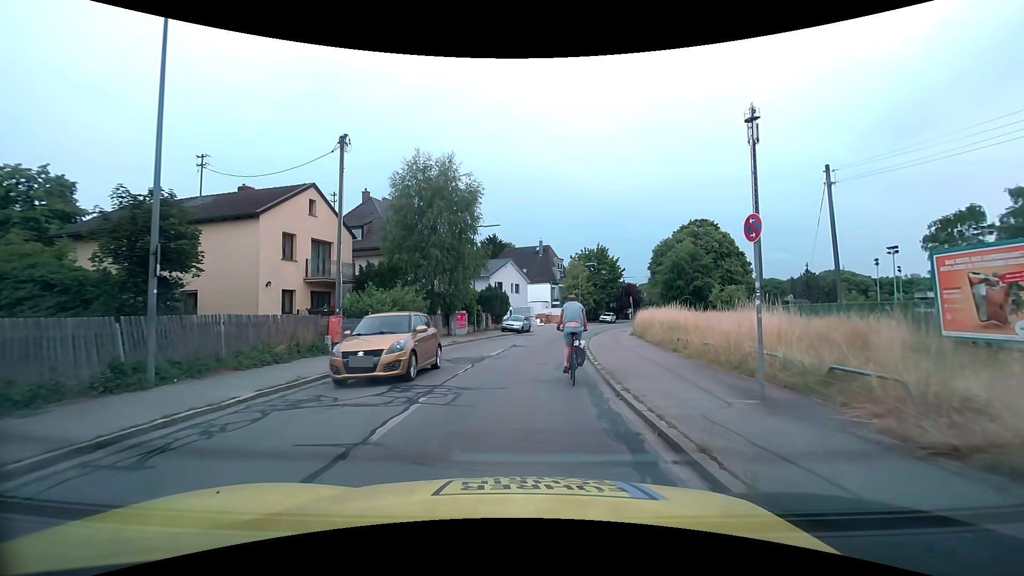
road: tertiary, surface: asphalt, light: Day
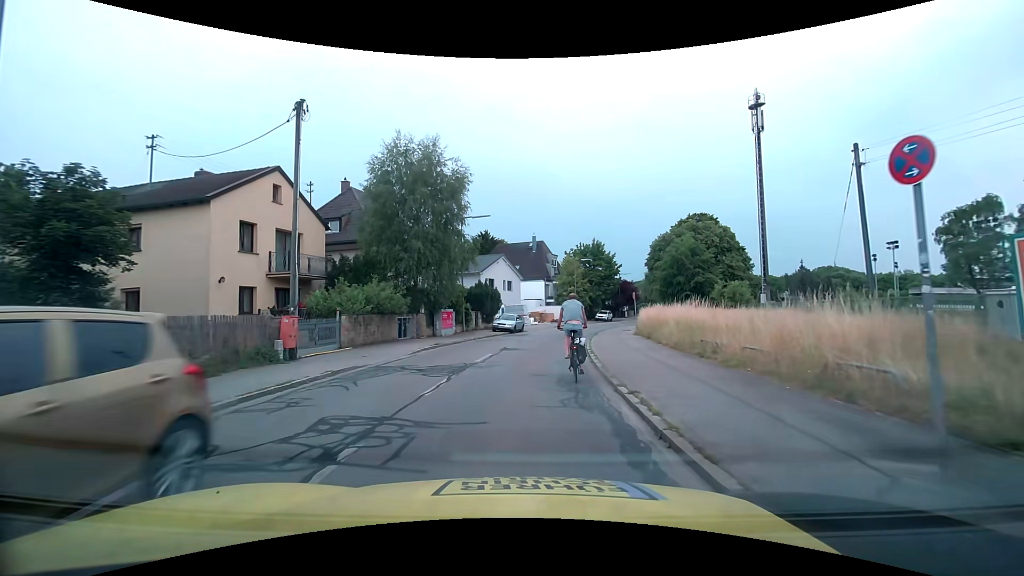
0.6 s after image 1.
(0.0, +3.1) m; +1°
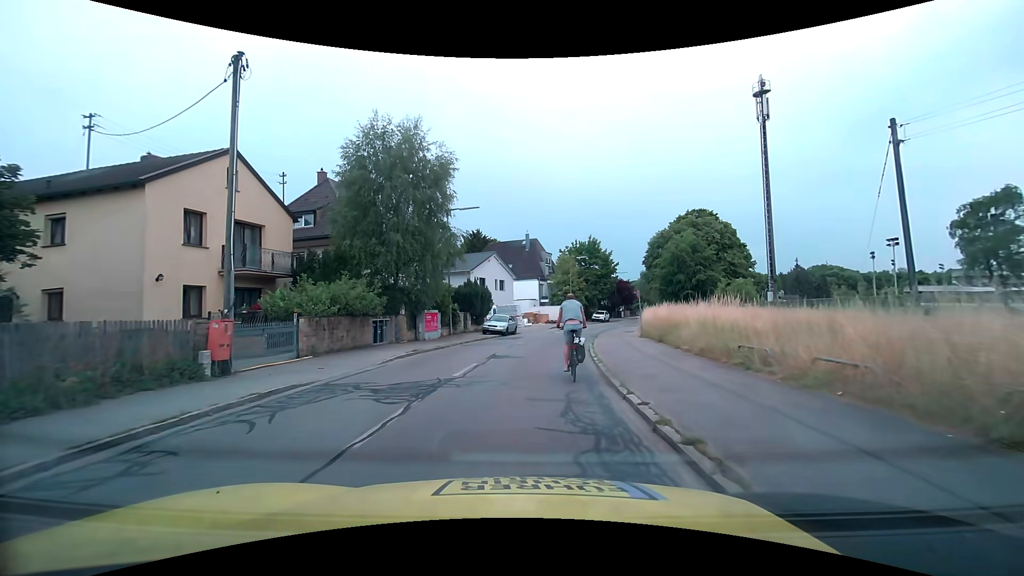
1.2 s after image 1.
(0.0, +3.2) m; +1°
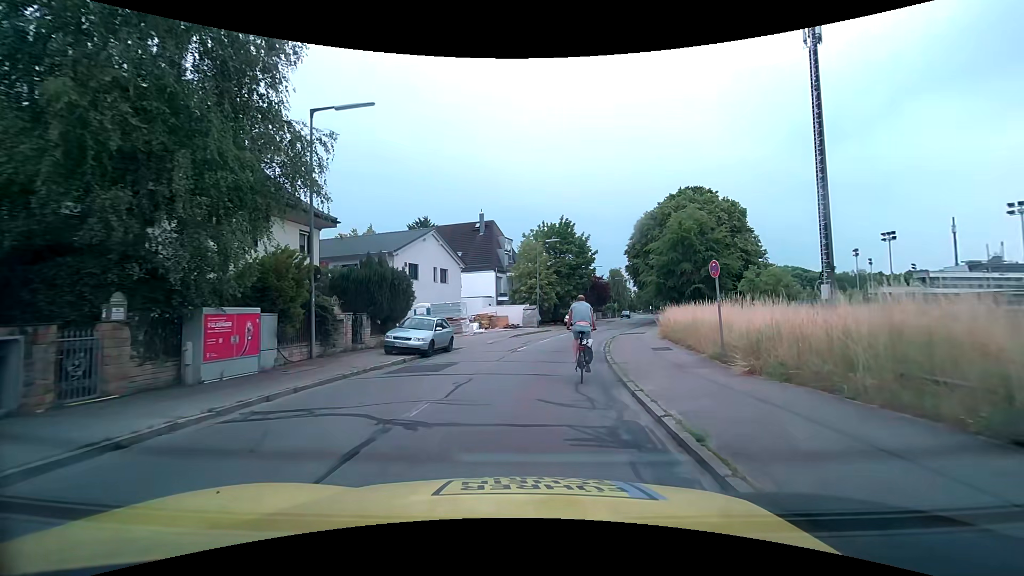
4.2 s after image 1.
(+0.4, +16.3) m; +4°
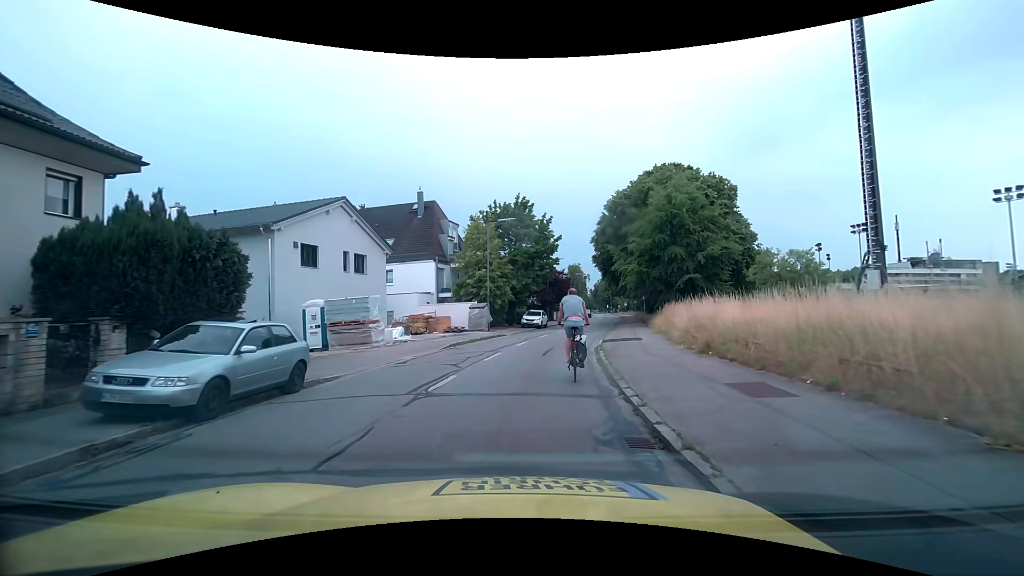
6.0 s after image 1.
(+0.4, +10.4) m; +6°
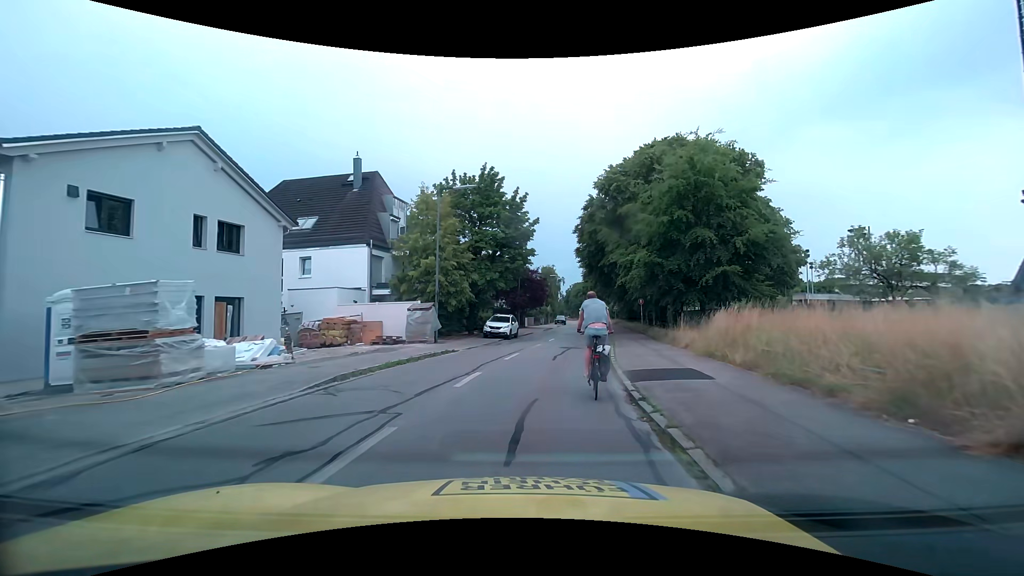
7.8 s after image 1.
(+0.1, +10.7) m; +2°
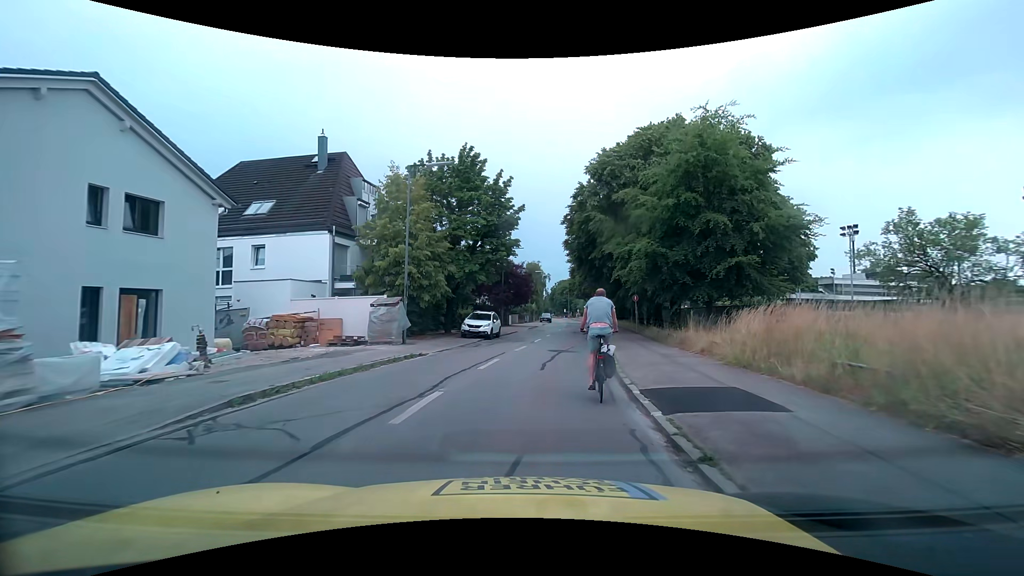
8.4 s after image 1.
(+0.1, +3.5) m; +2°
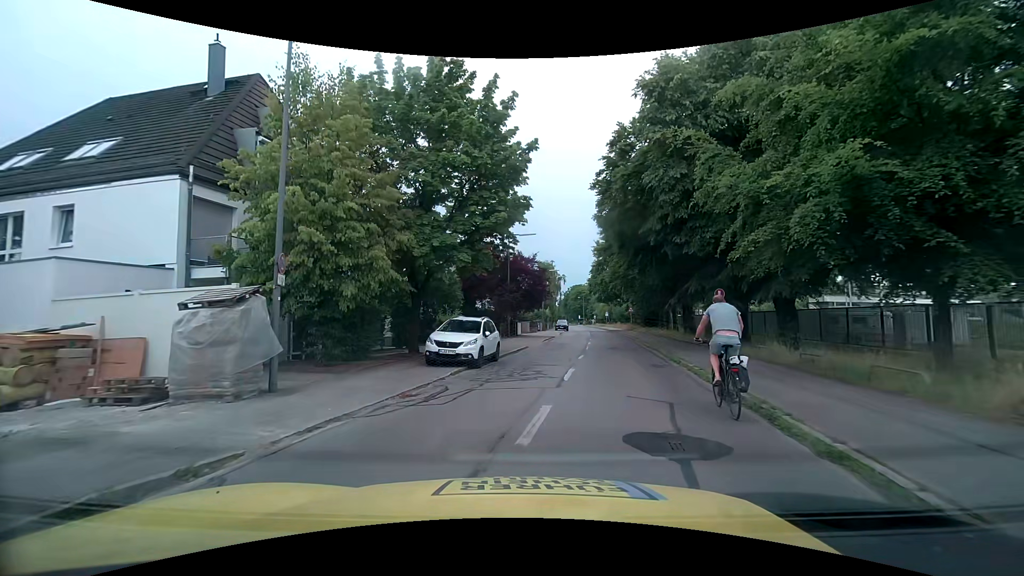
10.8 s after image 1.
(+0.1, +12.7) m; -1°
(0, +10) (+1, +20) (+2, +30) (+4, +40) (+6, +50) (+8, +59) (+9, +69) (+11, +79) (+13, +89) (+13, +99) m
